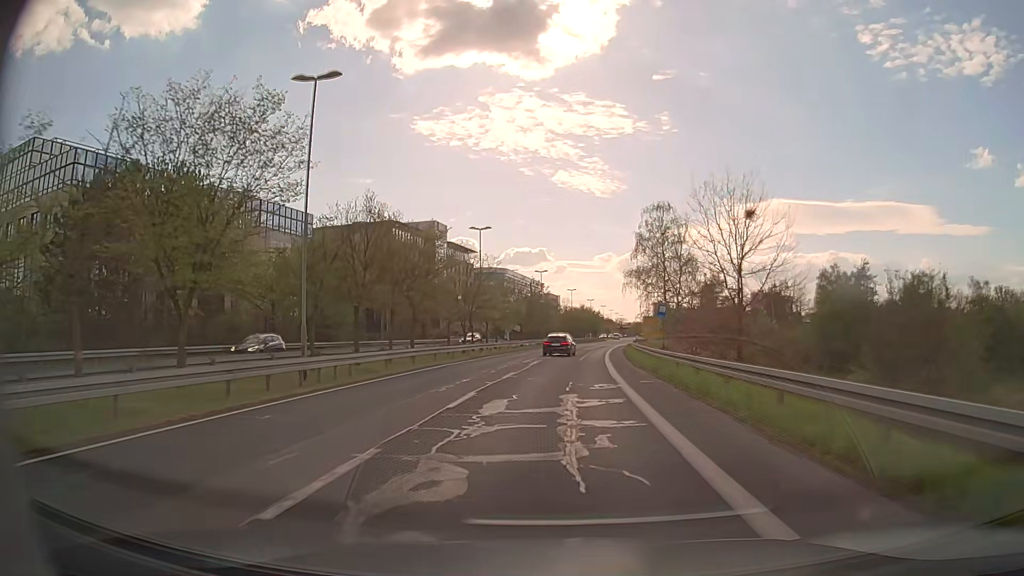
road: secondary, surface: asphalt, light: Day
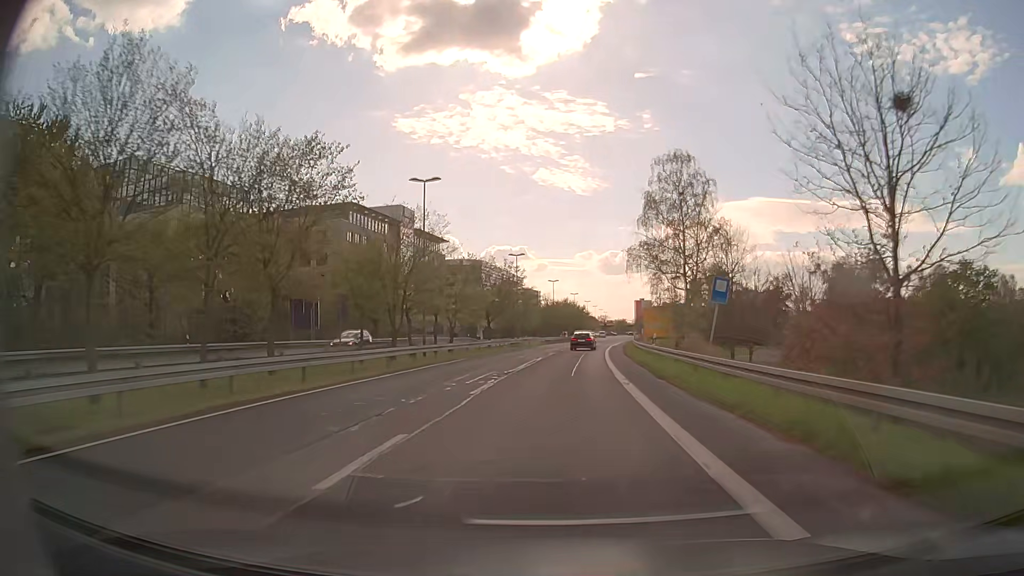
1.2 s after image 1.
(+0.1, +15.8) m; +1°
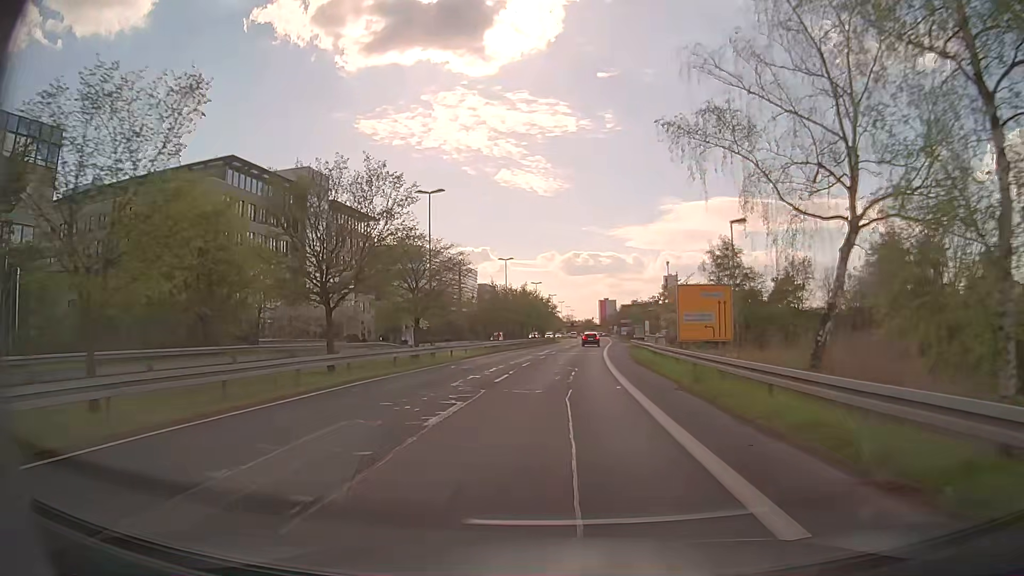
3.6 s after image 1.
(+1.2, +32.1) m; +4°
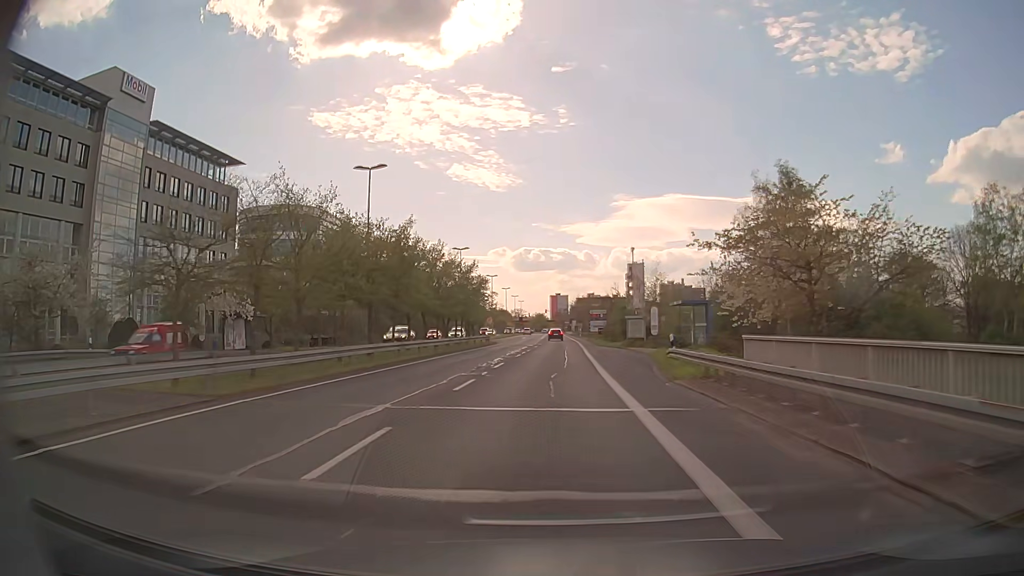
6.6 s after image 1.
(+1.3, +40.0) m; +4°
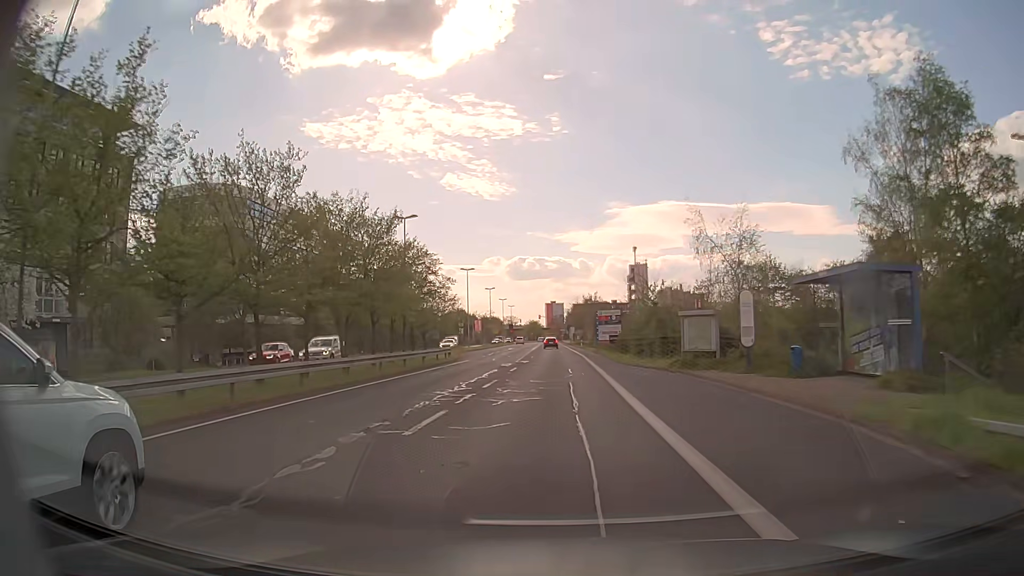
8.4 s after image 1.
(+0.1, +23.4) m; 0°
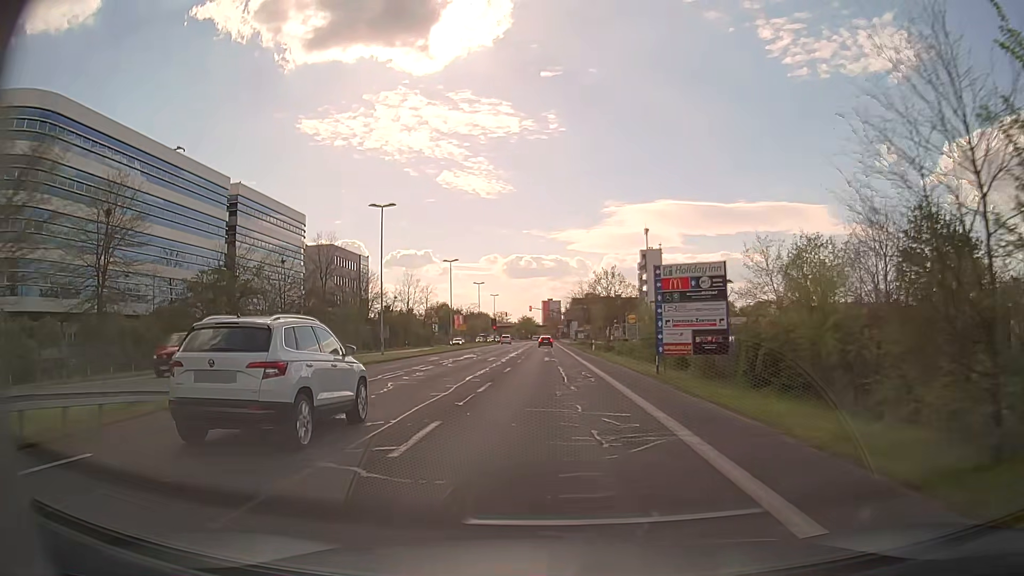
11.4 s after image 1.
(+0.2, +38.1) m; 0°
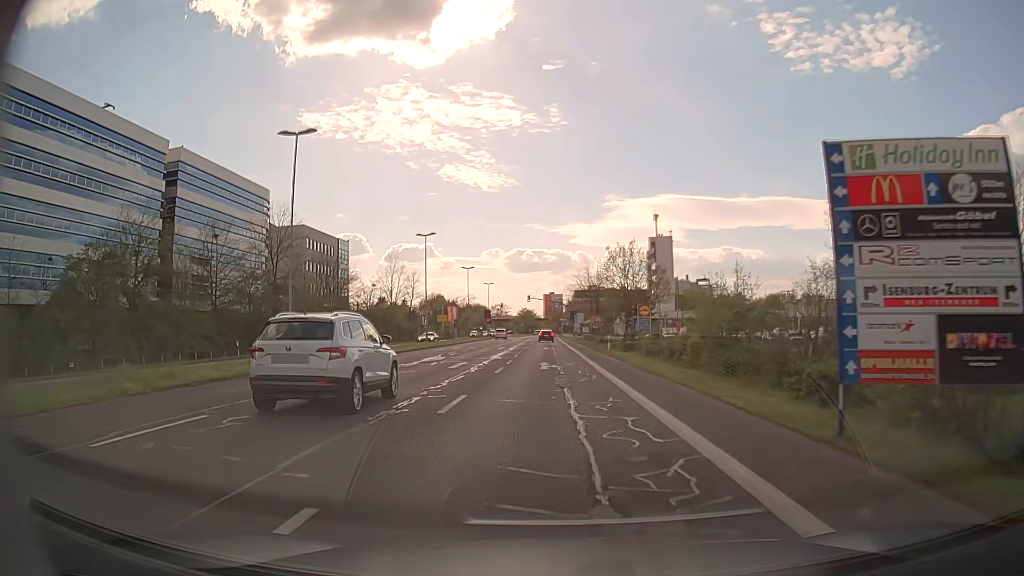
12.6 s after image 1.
(0.0, +14.9) m; 0°
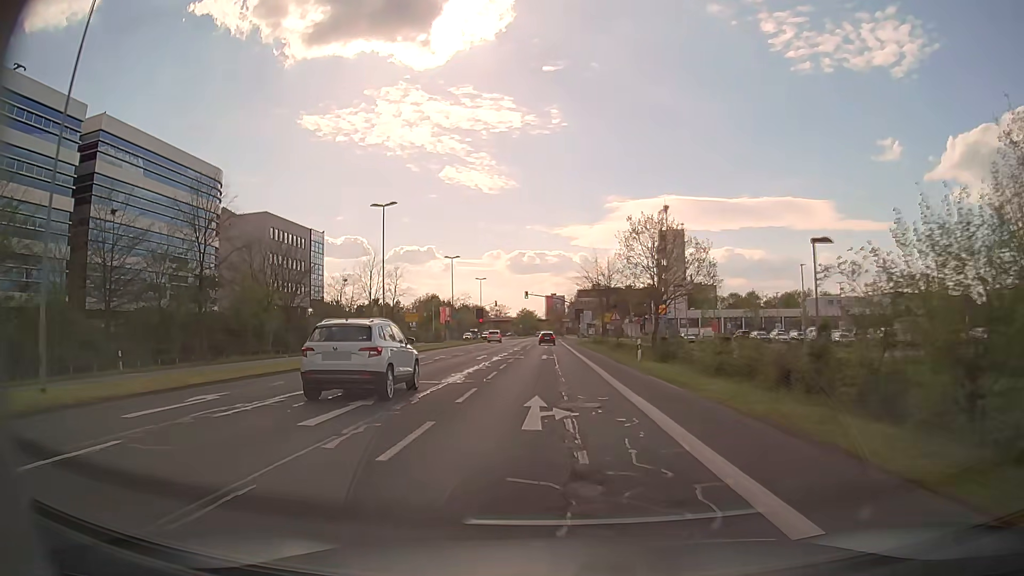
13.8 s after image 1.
(+0.1, +14.7) m; 0°
(0, +10) (0, +20) (0, +30) (0, +40) (0, +50) (0, +60) (-1, +70) (-1, +80) (-1, +90) (-1, +100) m
